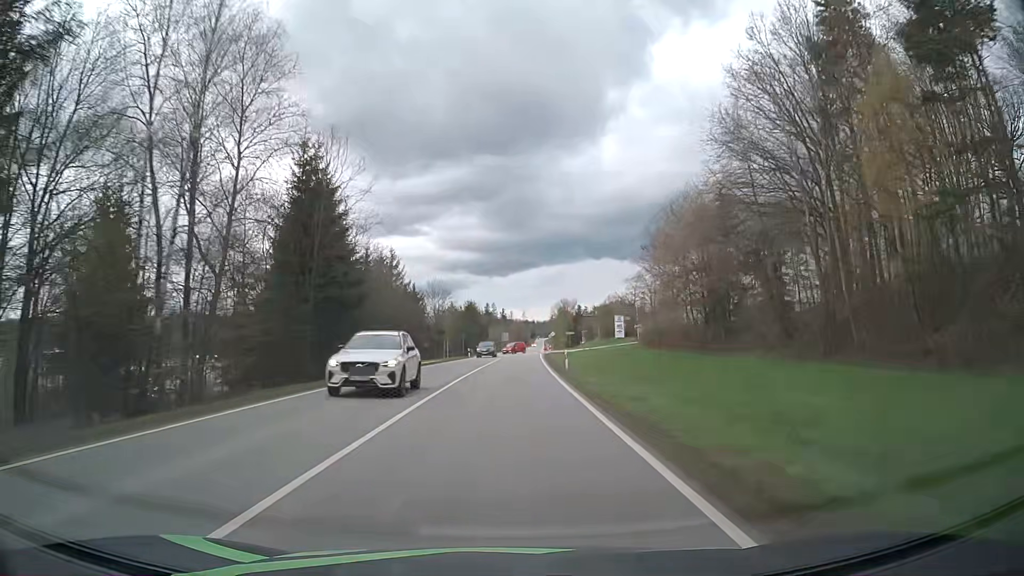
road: secondary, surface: asphalt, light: Day
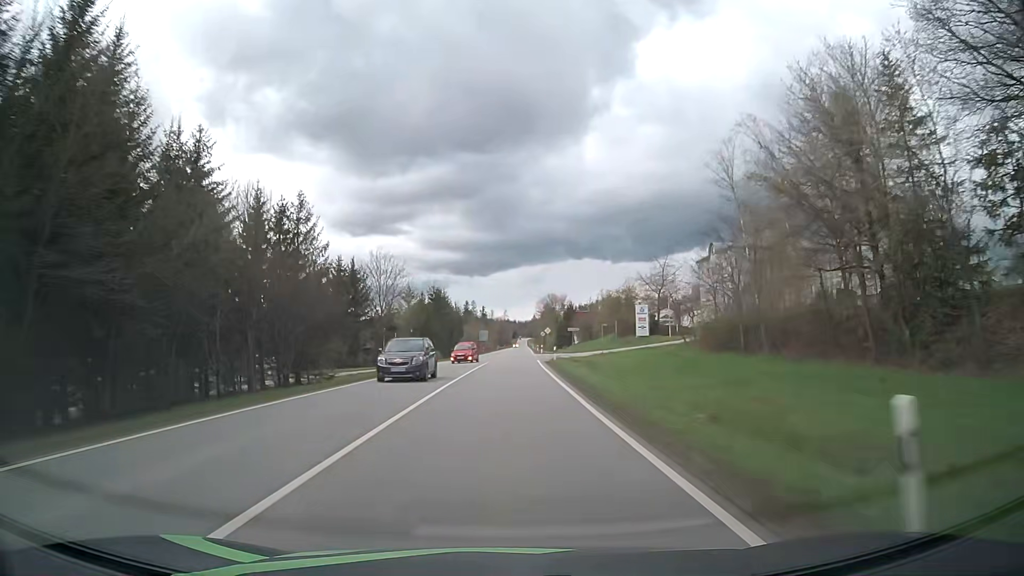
(+0.4, +30.8) m; +2°
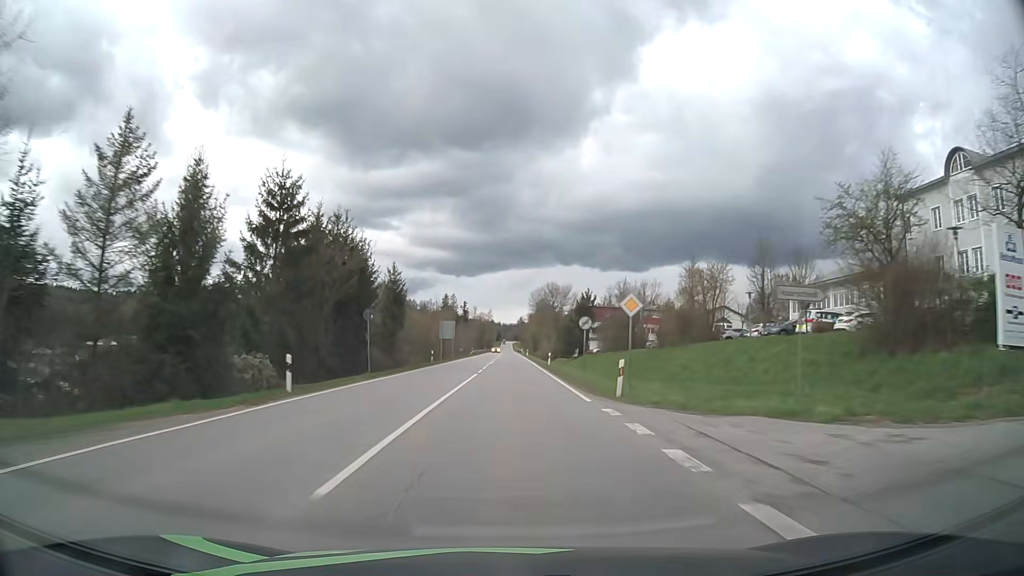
(+0.5, +61.2) m; +1°
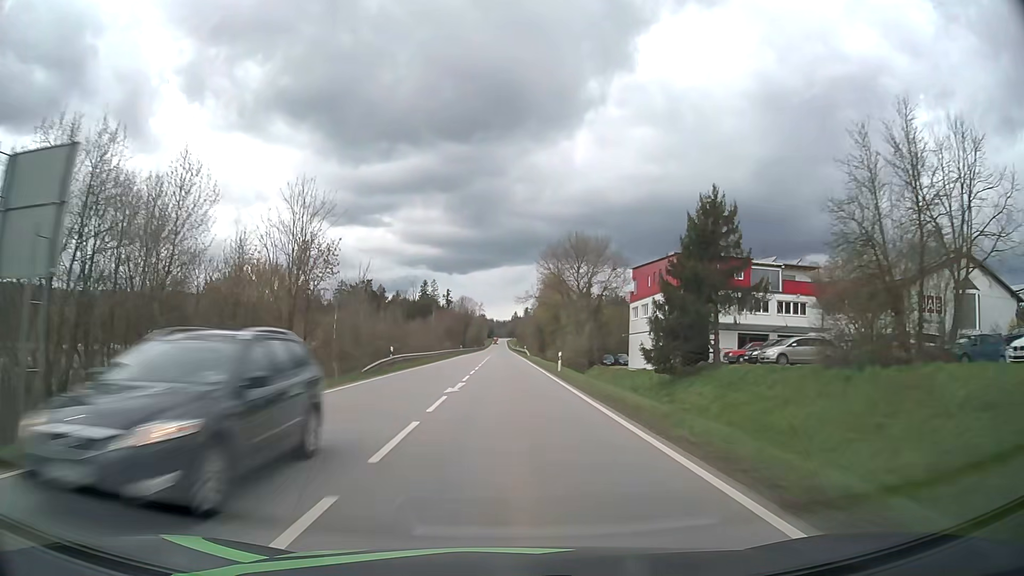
(+0.7, +76.3) m; +1°
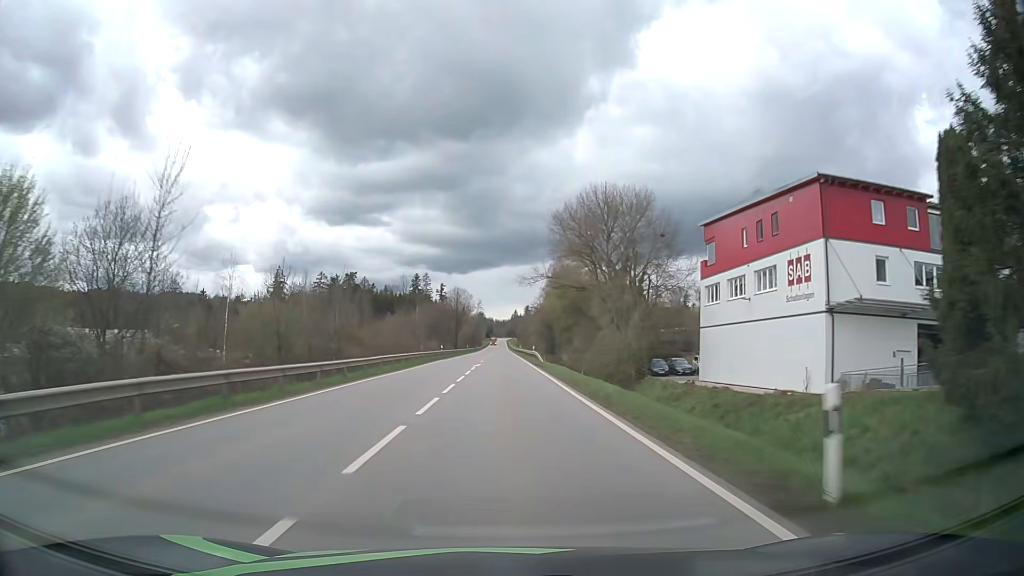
(0.0, +30.8) m; 0°
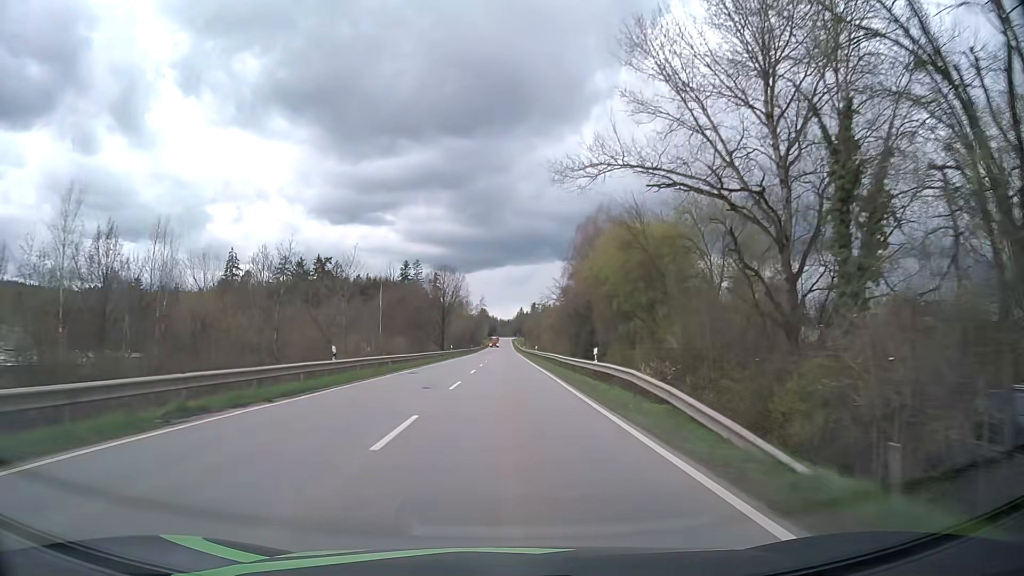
(-0.1, +46.5) m; 0°
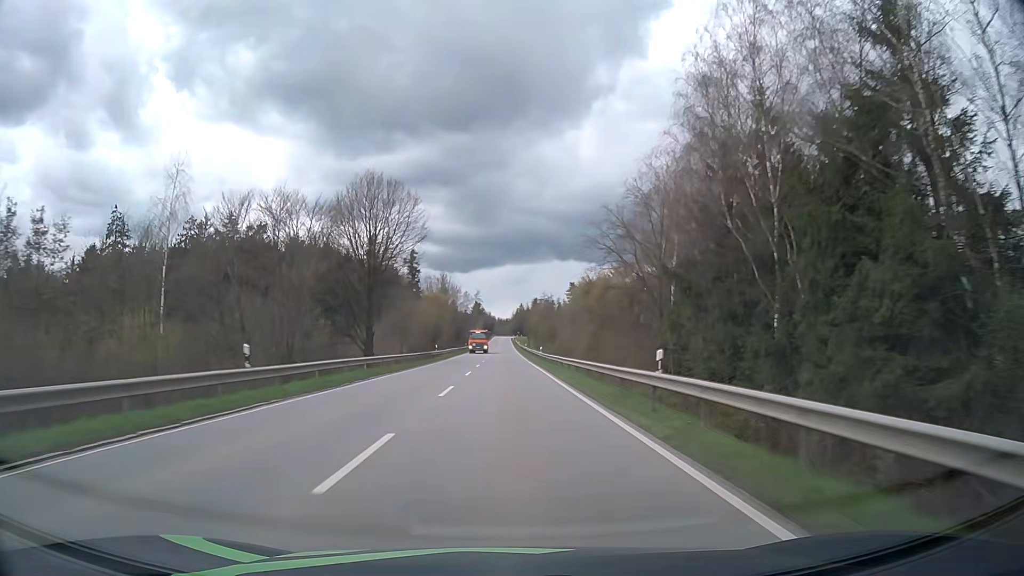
(+0.1, +62.6) m; 0°
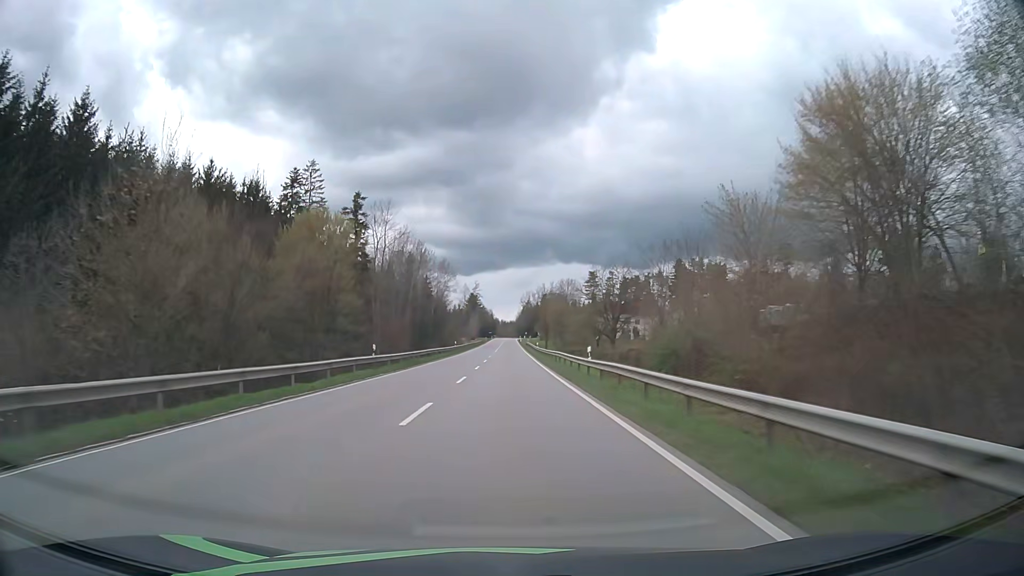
(0.0, +79.2) m; 0°
(0, +10) (0, +20) (0, +30) (0, +40) (0, +50) (0, +60) (0, +70) (0, +80) (0, +90) (0, +100) m
